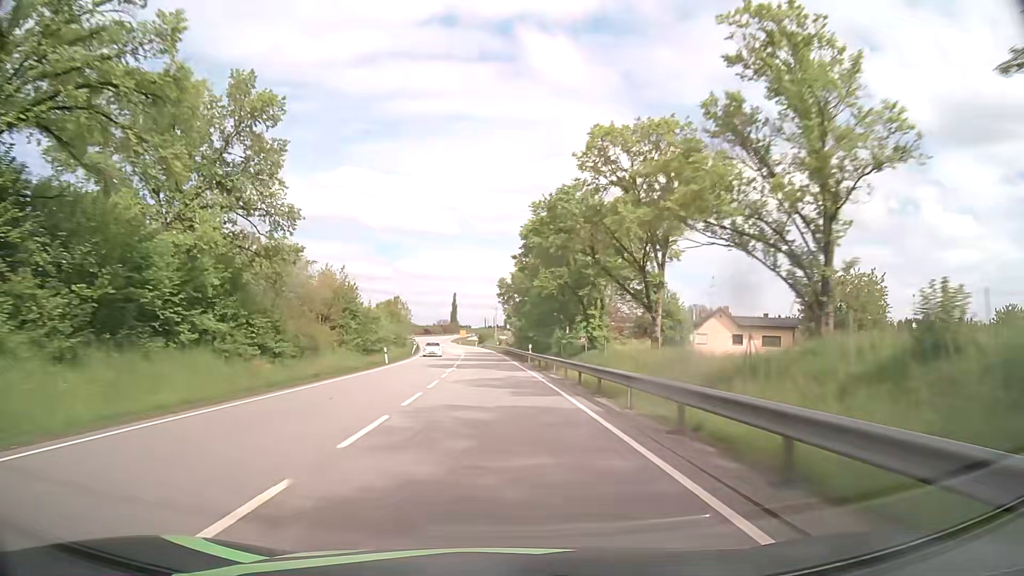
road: primary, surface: asphalt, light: Day
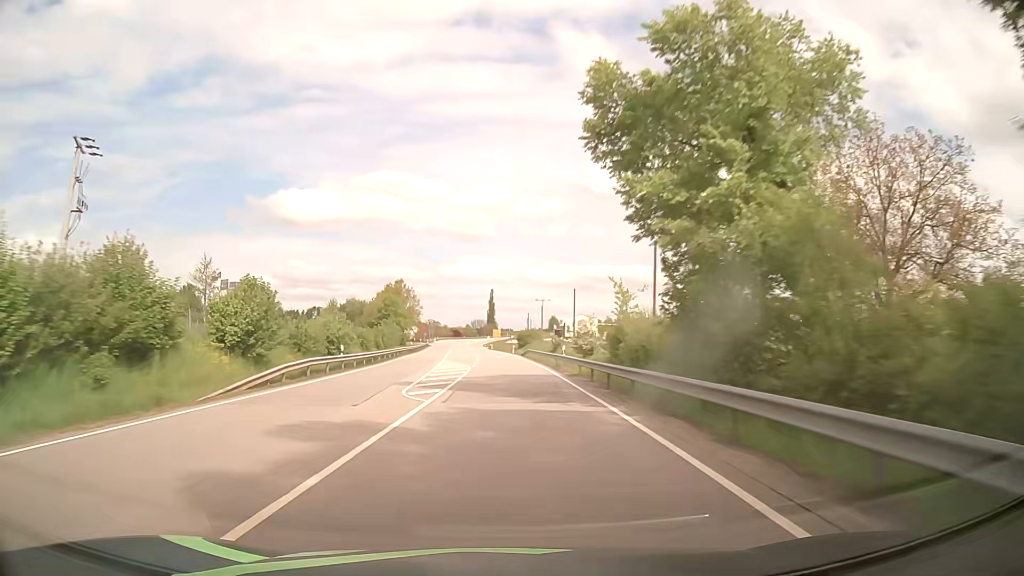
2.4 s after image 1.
(-2.0, +61.2) m; -4°
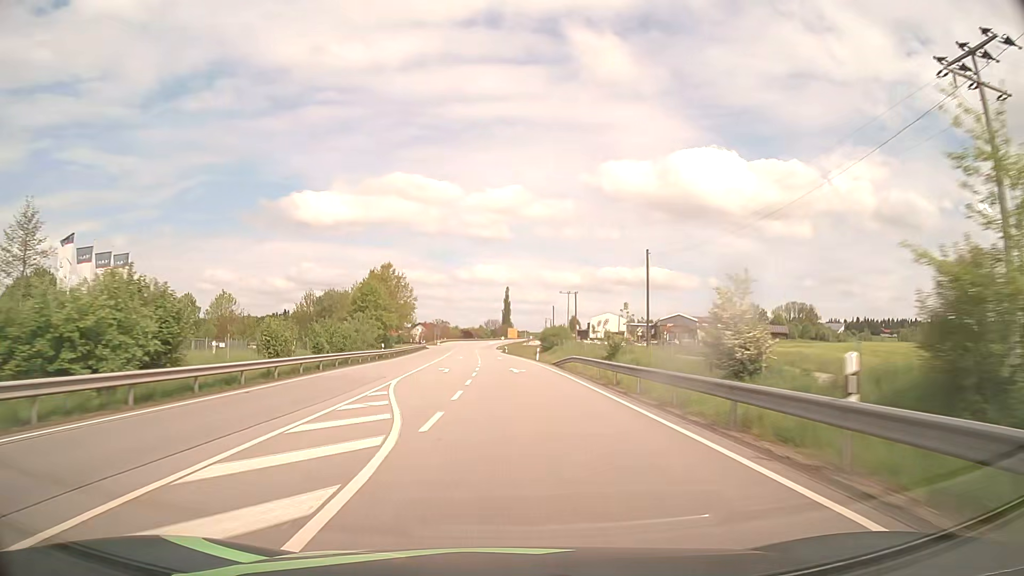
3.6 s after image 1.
(-0.4, +30.5) m; -1°
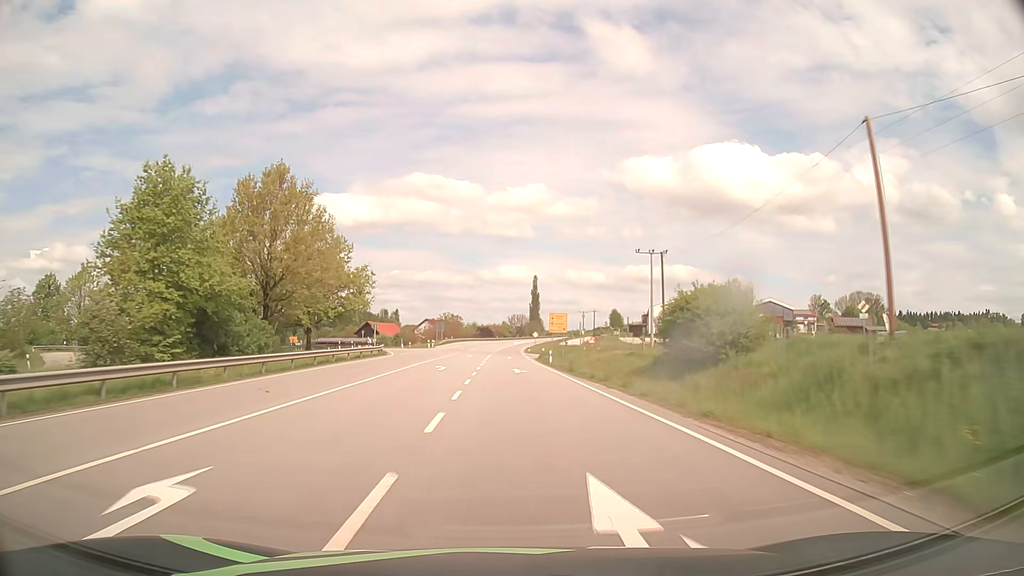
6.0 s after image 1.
(-1.3, +60.5) m; -2°
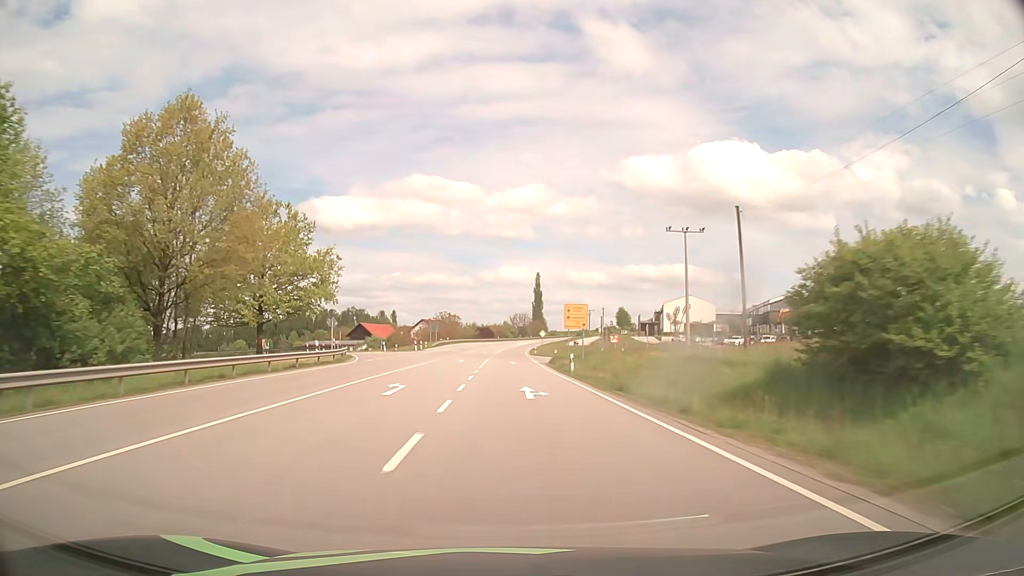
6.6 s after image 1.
(0.0, +15.1) m; 0°
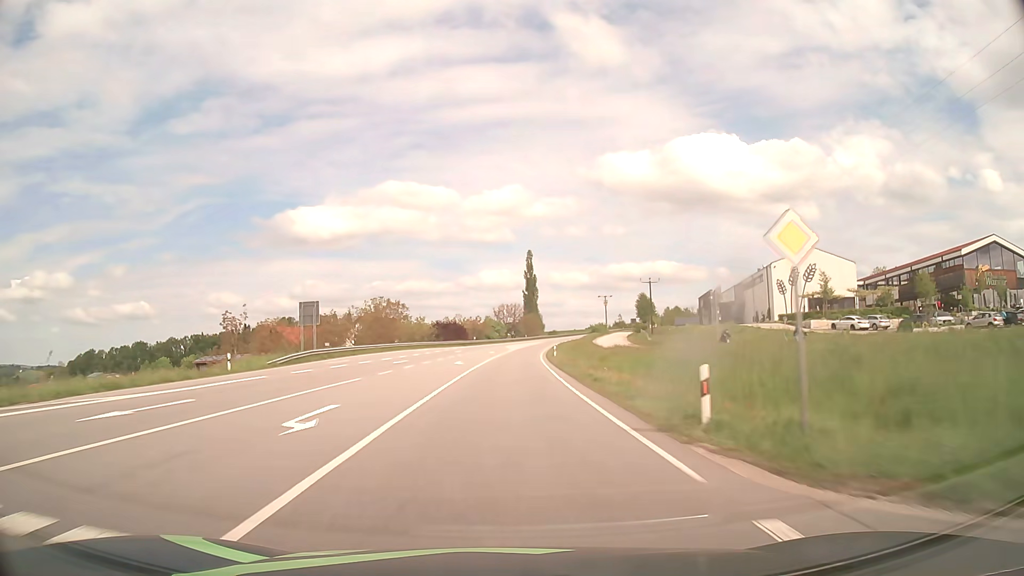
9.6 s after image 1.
(+0.4, +75.3) m; +1°
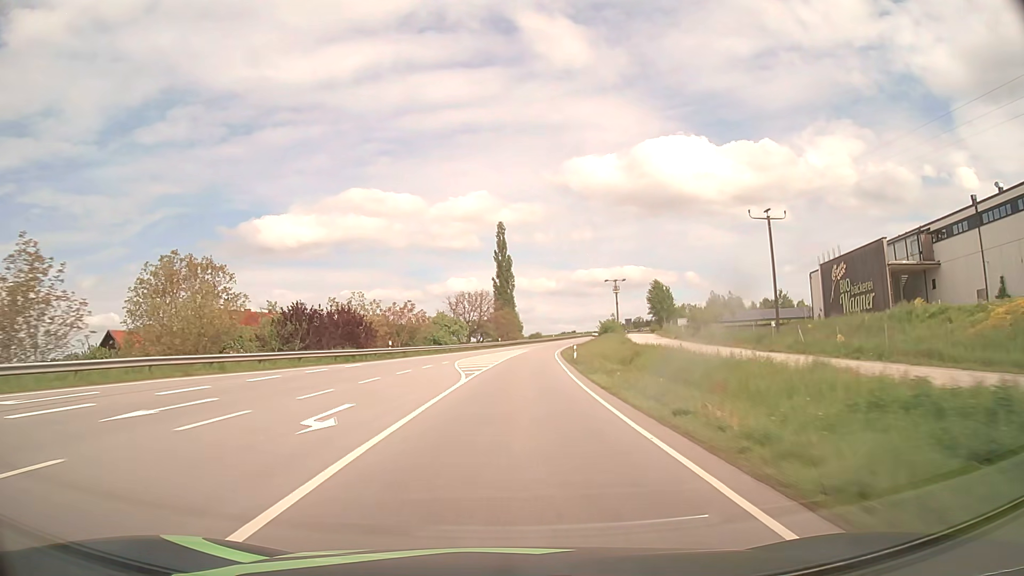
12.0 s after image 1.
(+1.0, +59.9) m; +2°
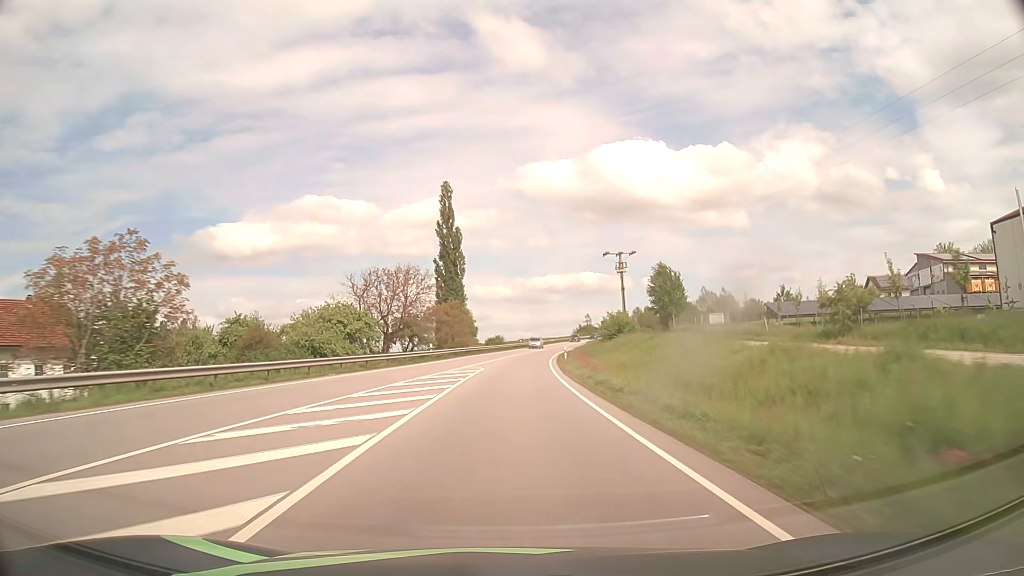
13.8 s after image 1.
(+1.5, +44.6) m; +4°
(0, +10) (0, +20) (+1, +30) (+1, +40) (+2, +50) (+3, +60) (+4, +70) (+5, +80) (+7, +90) (+8, +100) m
